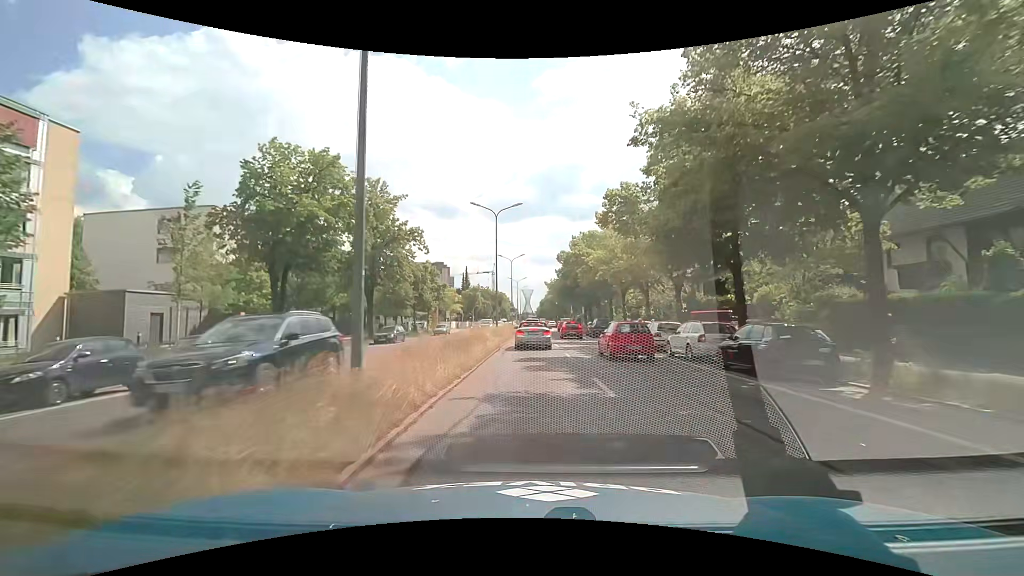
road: primary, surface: asphalt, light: Day
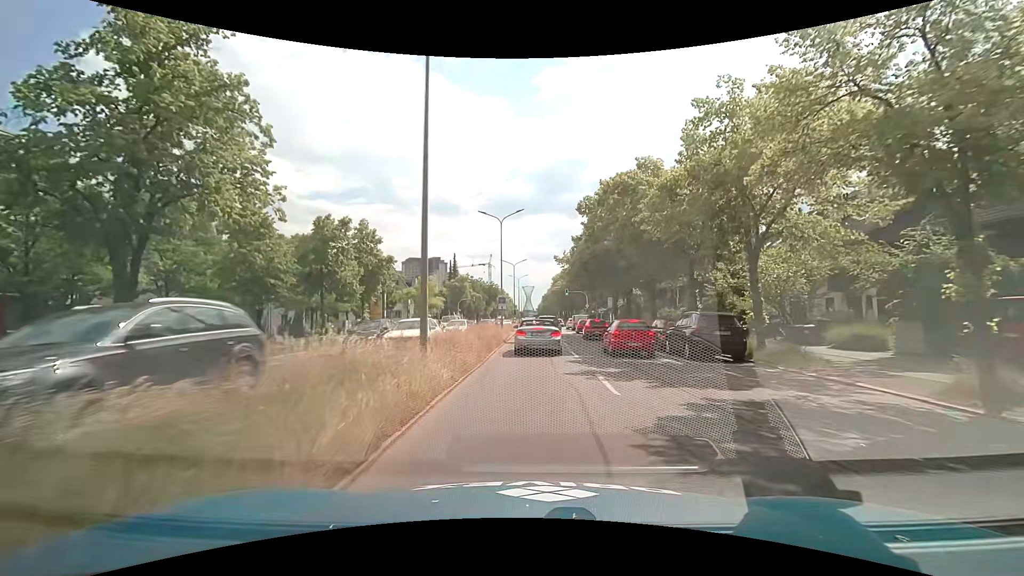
(-0.1, +26.3) m; 0°
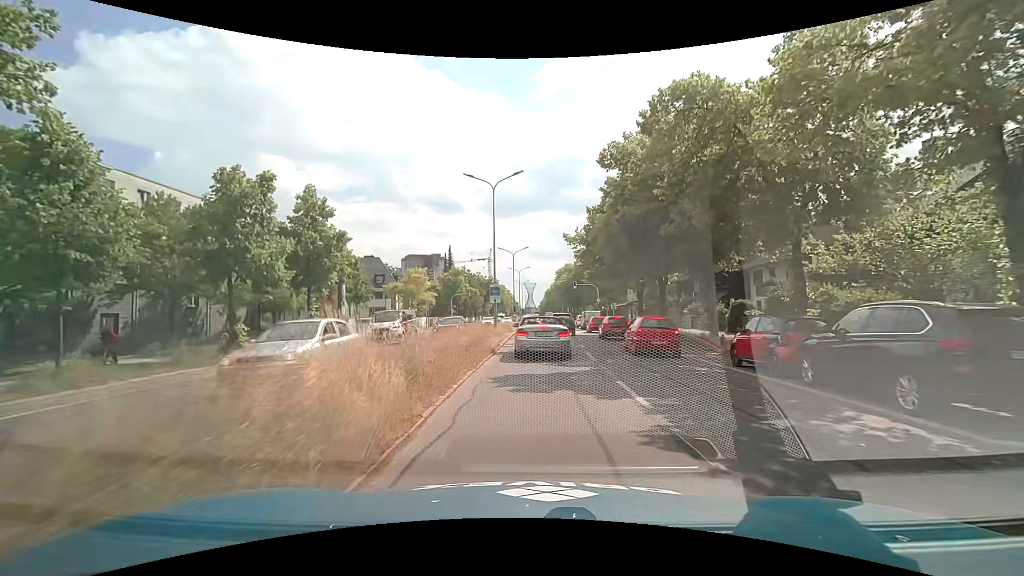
(-0.1, +10.2) m; -1°
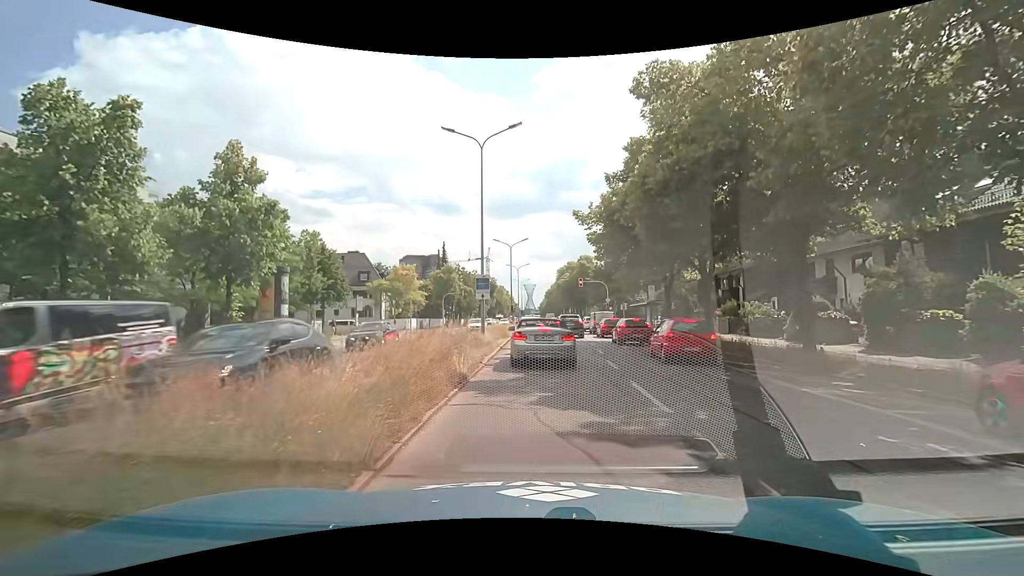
(0.0, +8.0) m; +1°
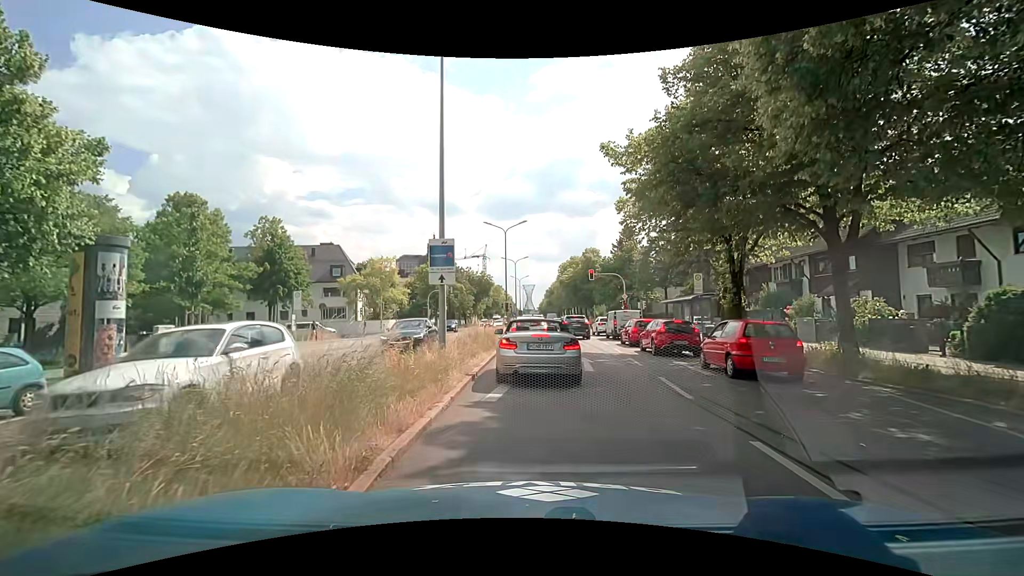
(-0.1, +10.4) m; -1°
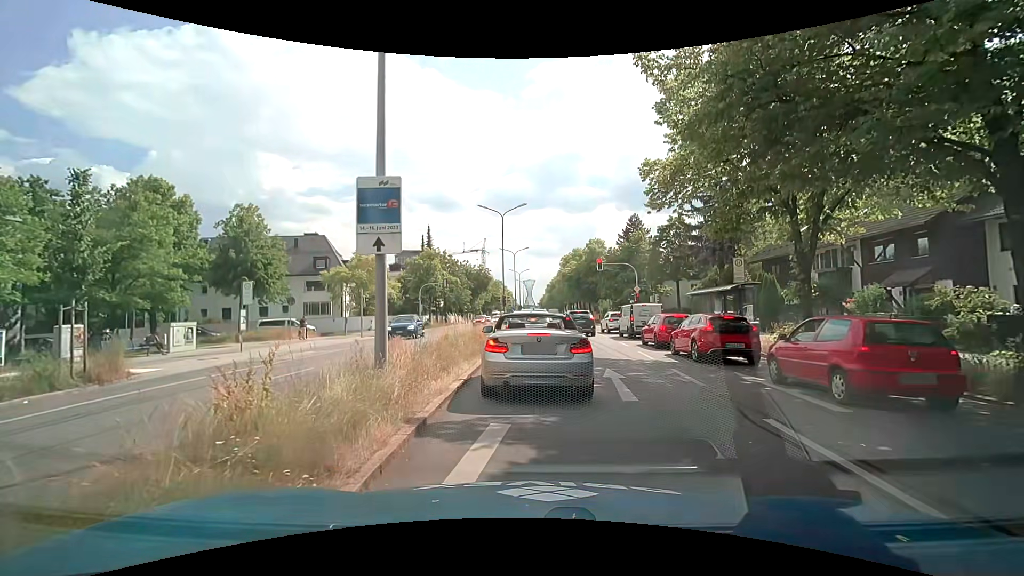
(0.0, +5.2) m; 0°
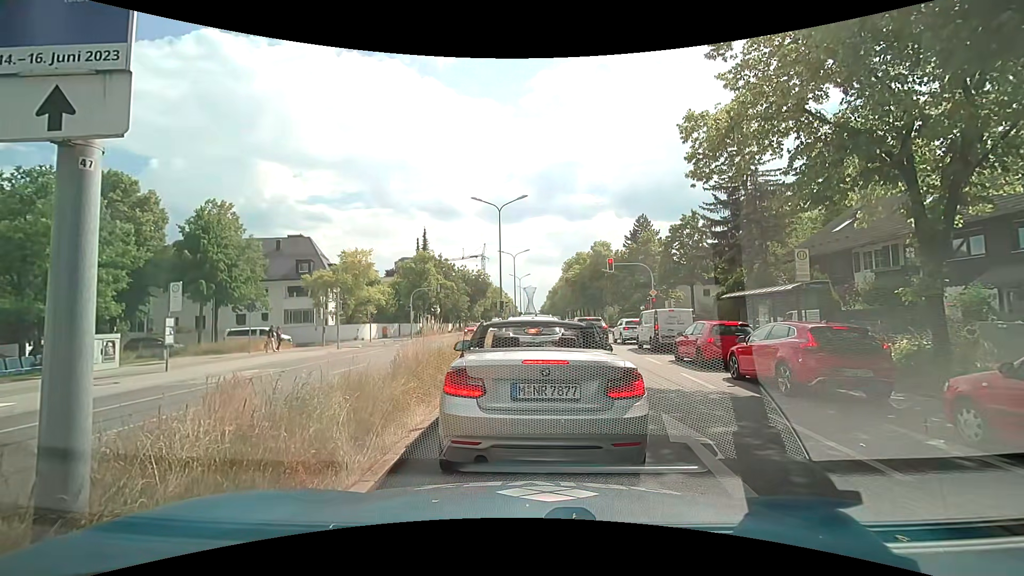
(0.0, +4.9) m; -1°
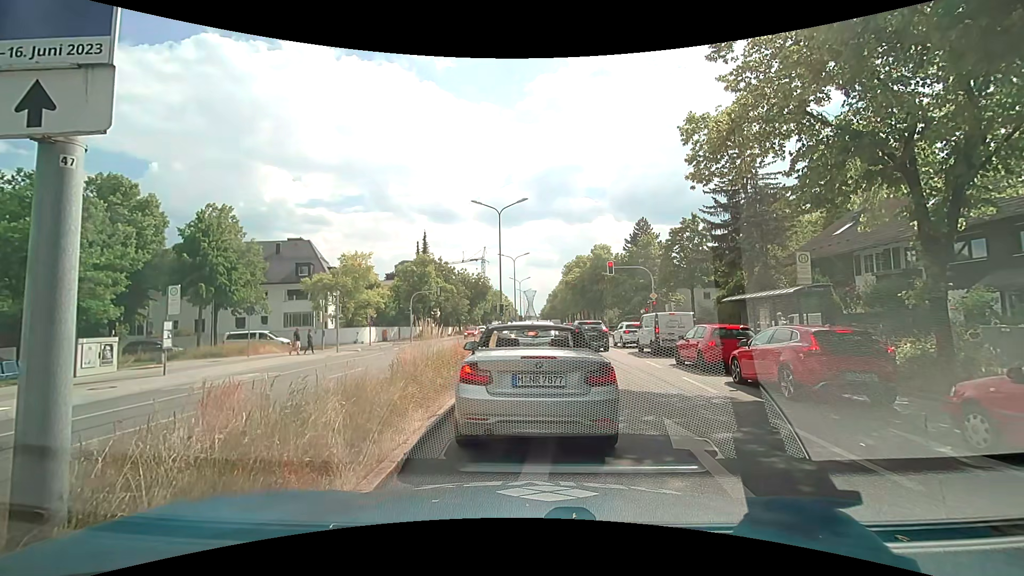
(0.0, +0.2) m; 0°
(0, +10) (+1, +20) (+1, +30) (+1, +40) (-5, +47) (-15, +49) (-25, +47) (-35, +45) (-44, +42) (-54, +40) m
